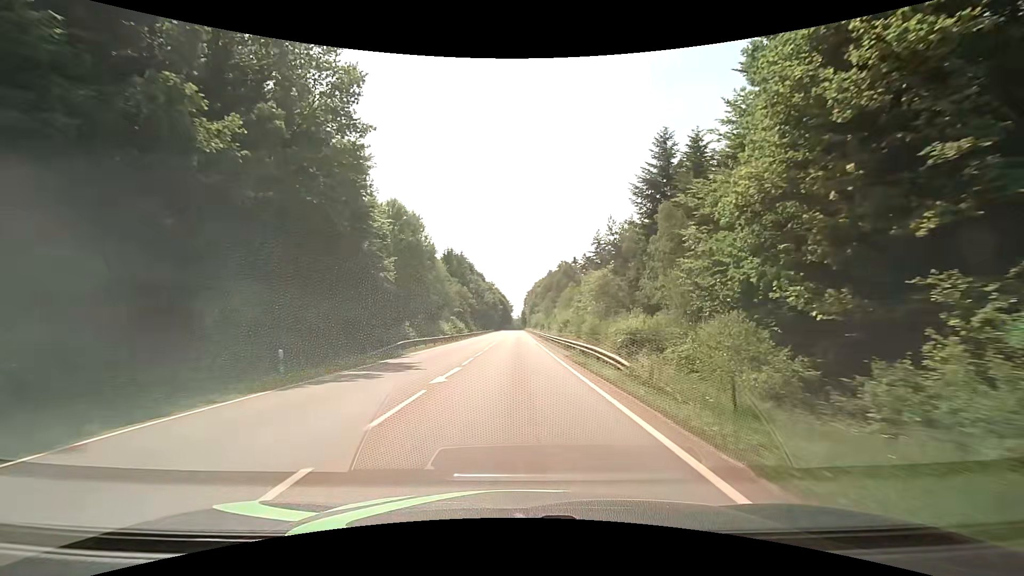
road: secondary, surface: asphalt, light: Day
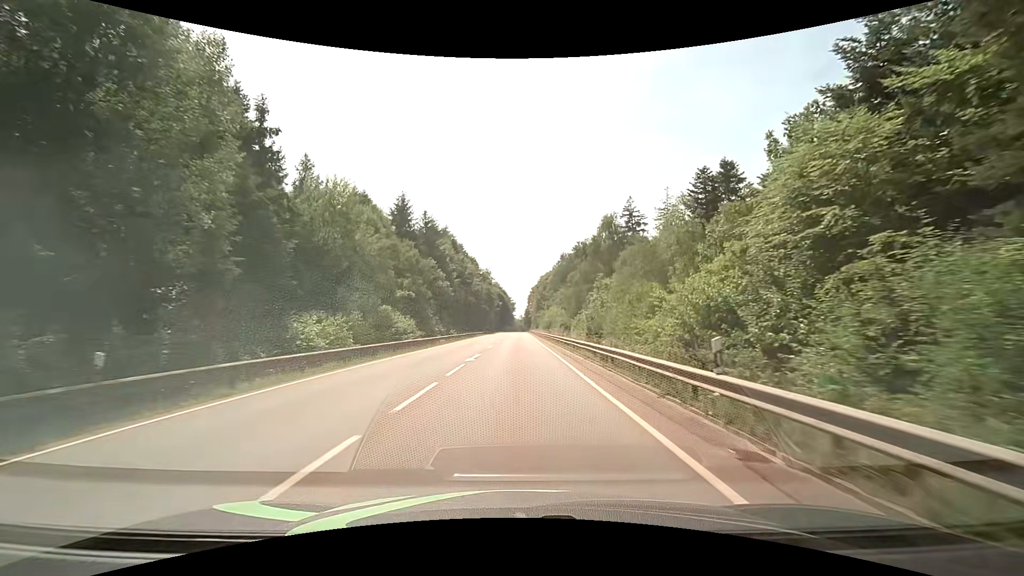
(-0.4, +46.8) m; -1°
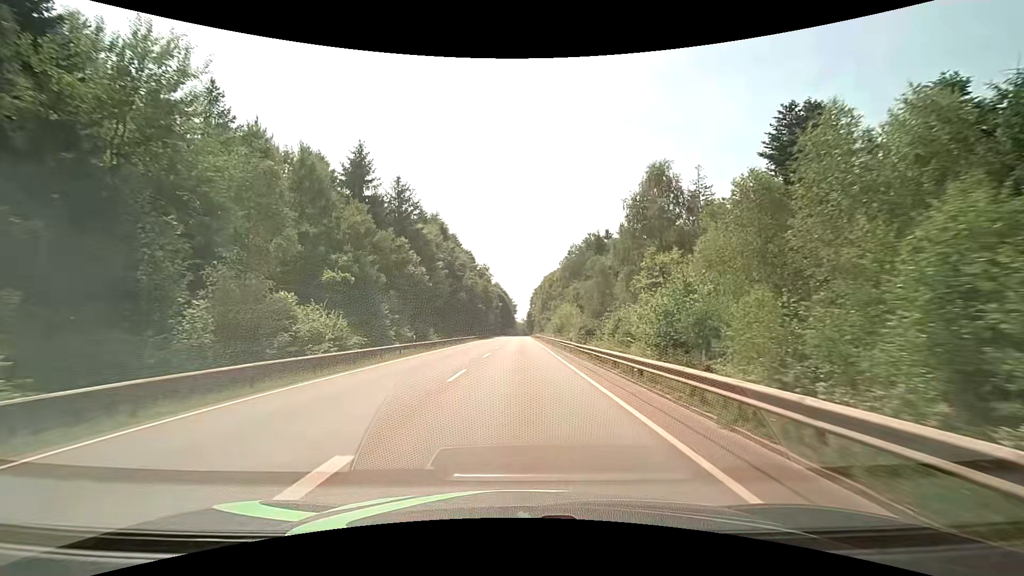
(-0.1, +19.5) m; -1°
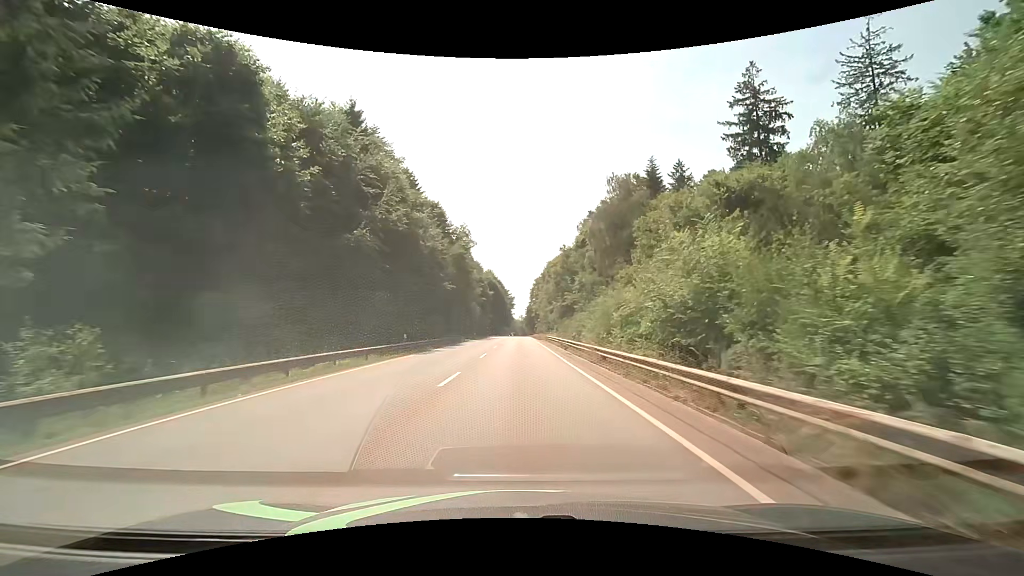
(+0.6, +50.3) m; +1°
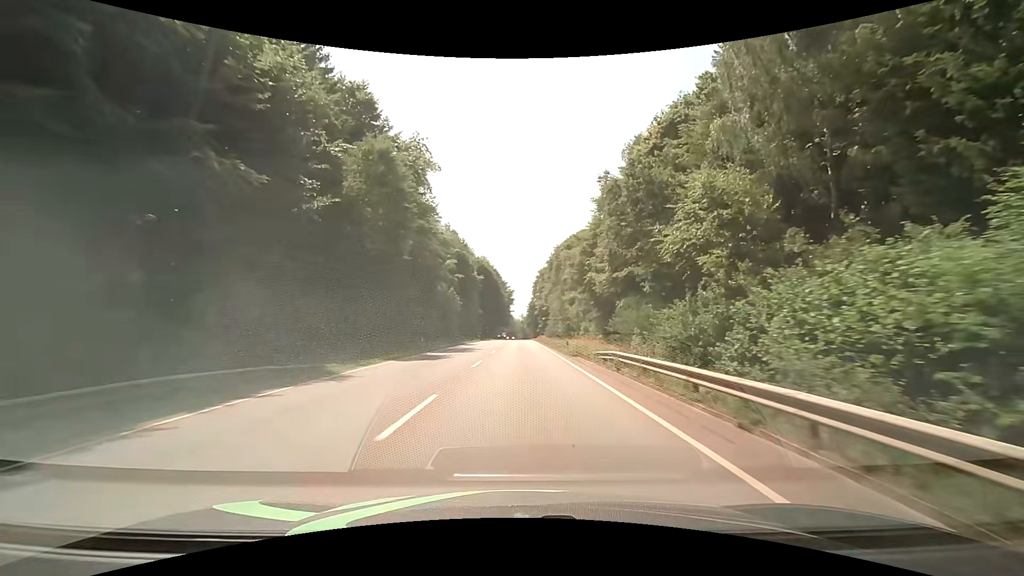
(0.0, +41.8) m; 0°
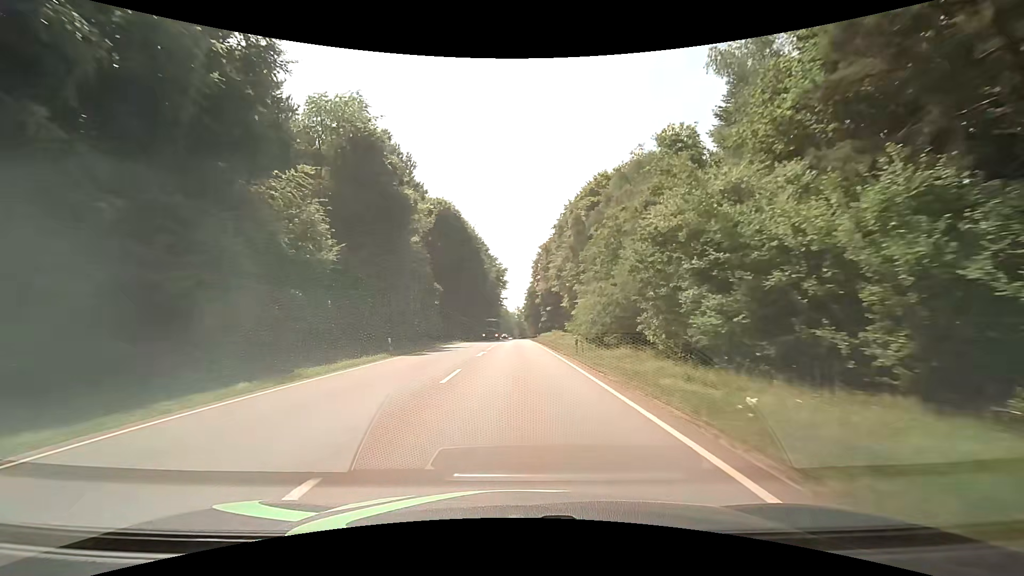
(0.0, +54.3) m; 0°
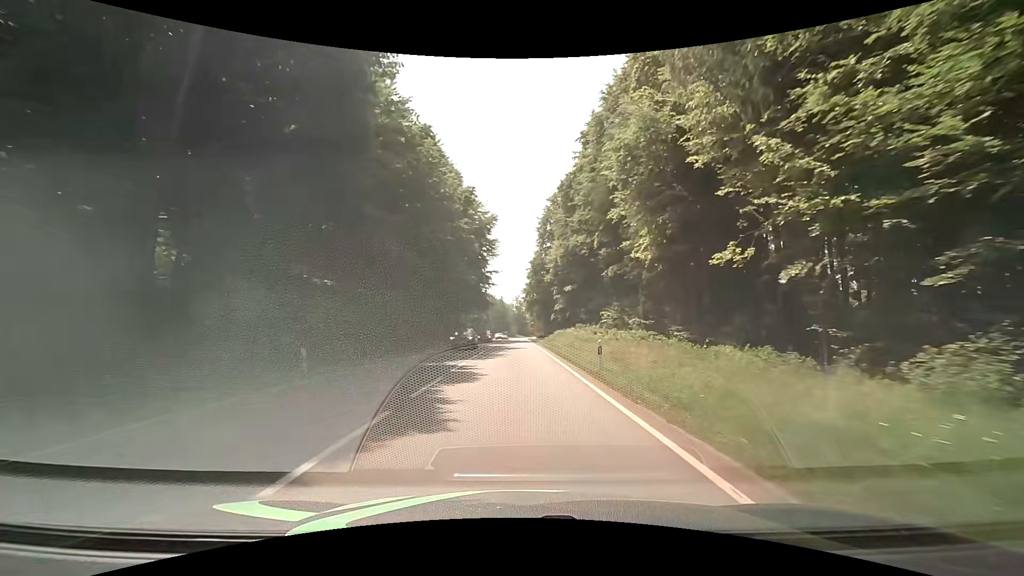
(0.0, +56.6) m; 0°
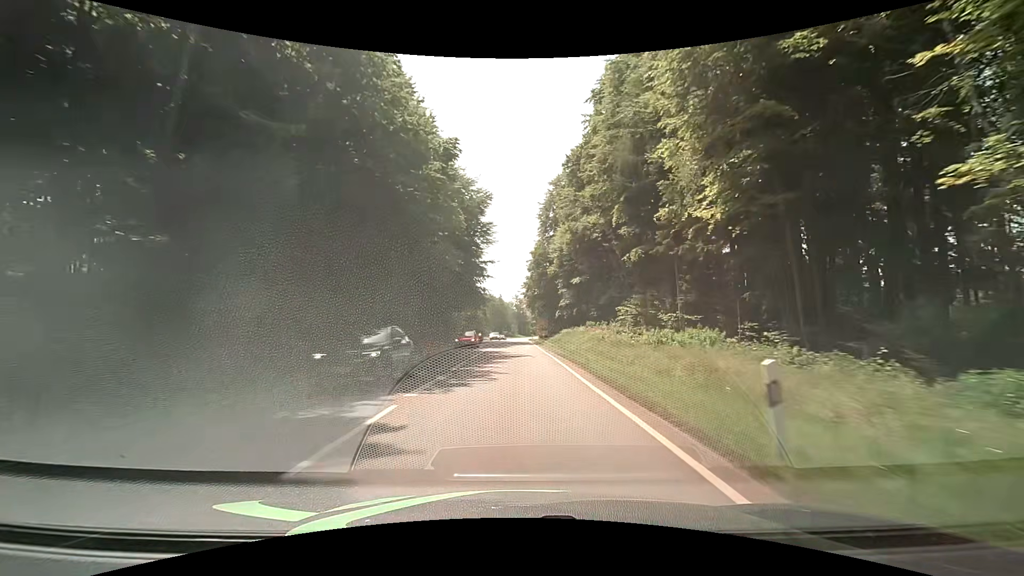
(0.0, +11.7) m; 0°
(0, +10) (0, +20) (0, +30) (0, +40) (0, +50) (0, +60) (0, +70) (0, +80) (-1, +90) (-1, +100) m
